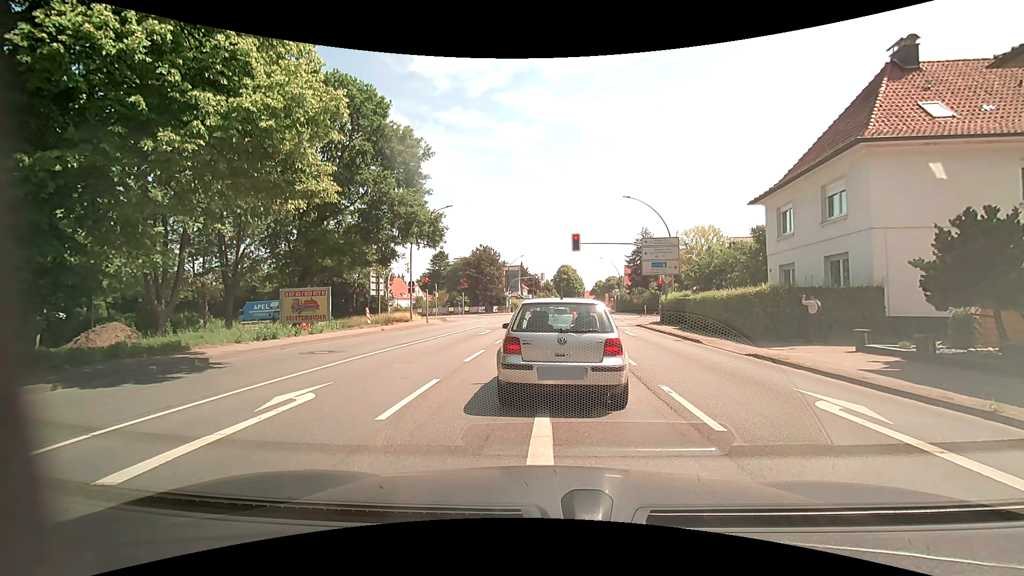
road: primary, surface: asphalt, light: Day
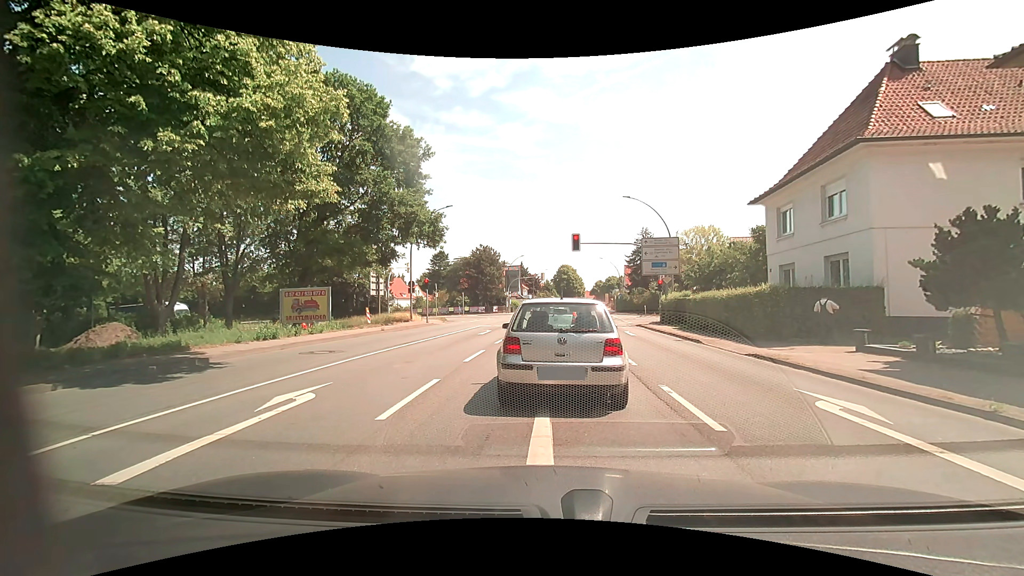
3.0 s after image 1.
(0.0, 0.0) m; 0°
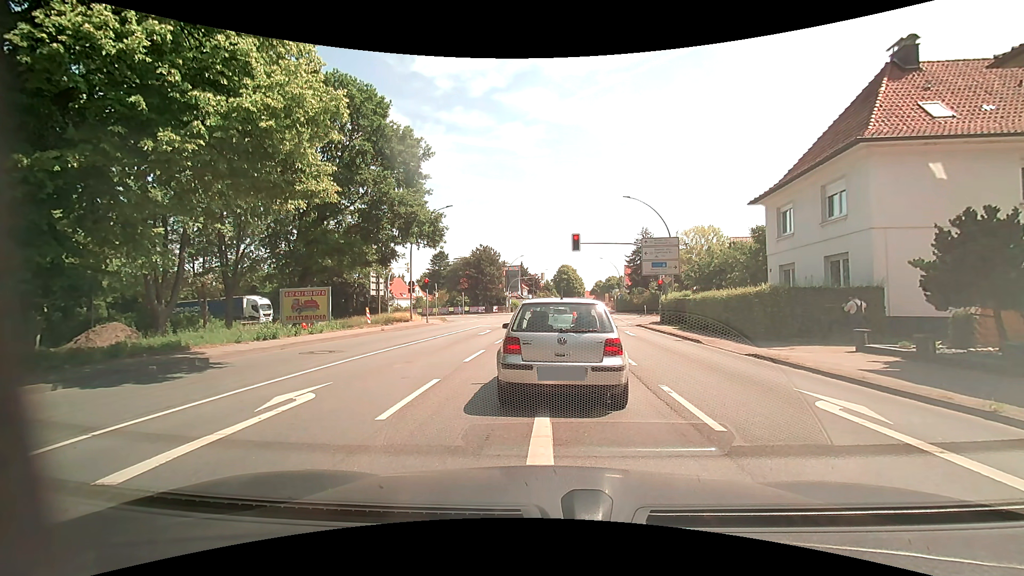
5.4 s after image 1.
(0.0, 0.0) m; 0°
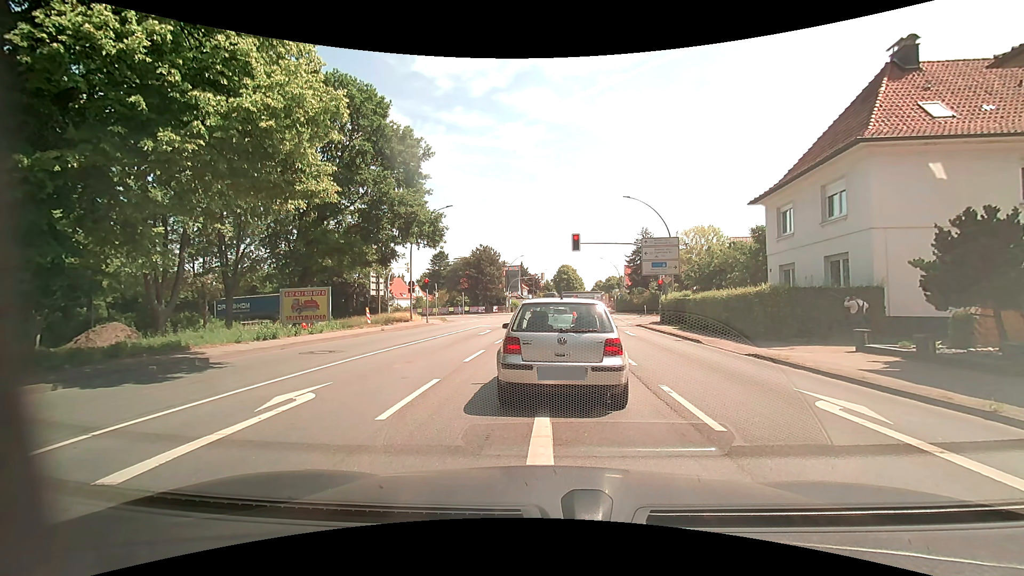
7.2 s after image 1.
(0.0, 0.0) m; 0°
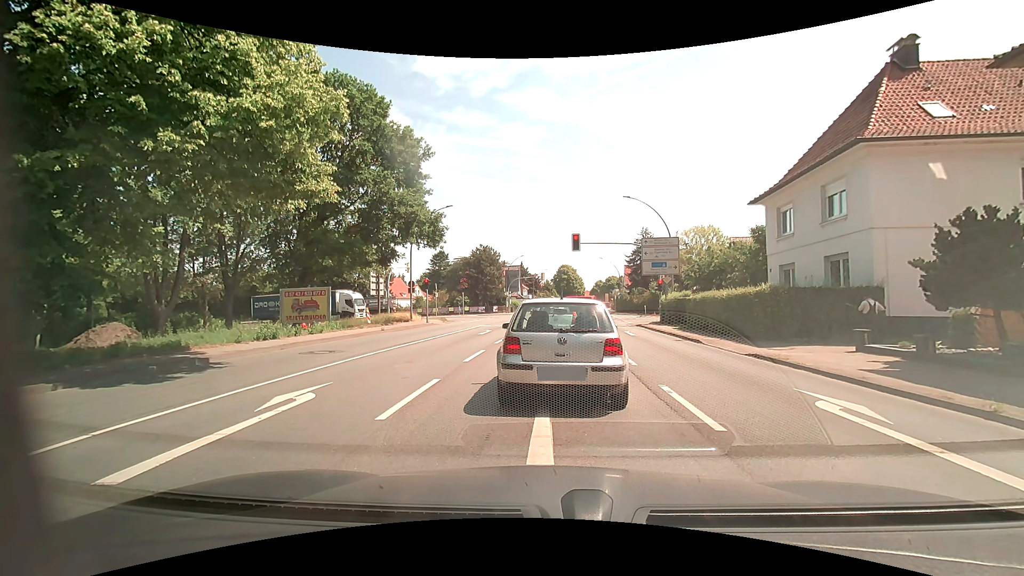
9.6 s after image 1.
(0.0, 0.0) m; 0°
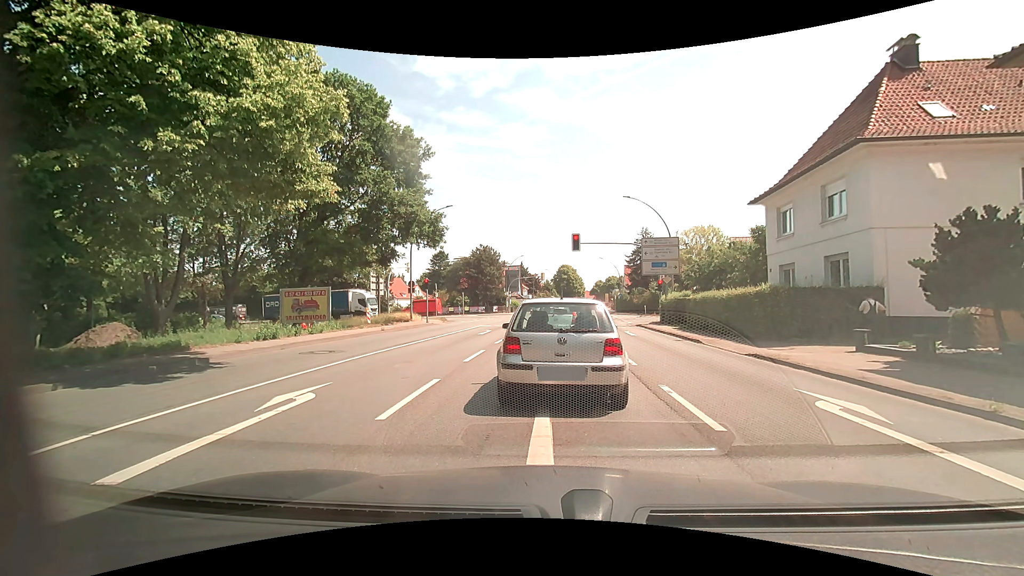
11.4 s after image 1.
(0.0, 0.0) m; 0°
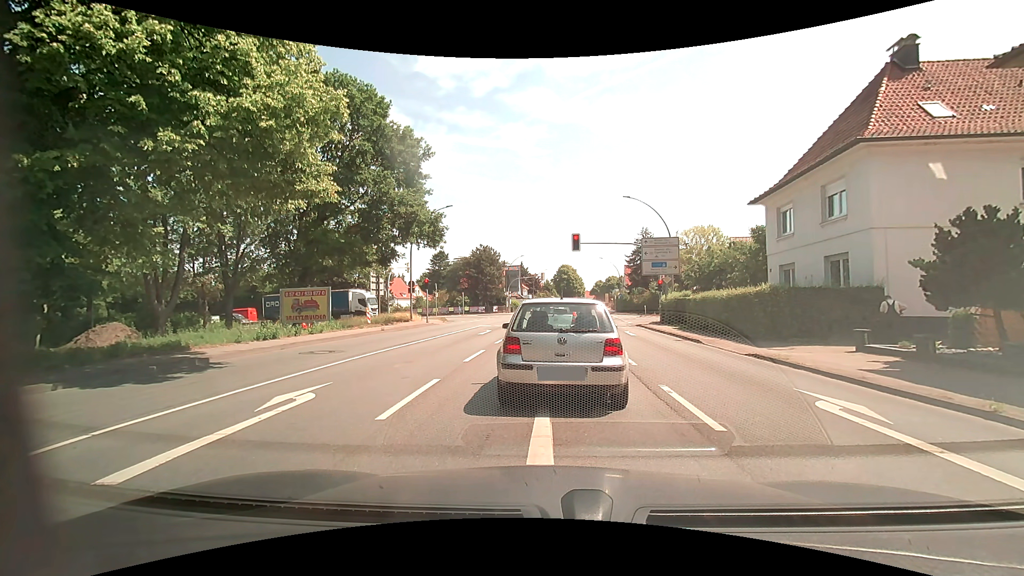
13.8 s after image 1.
(0.0, 0.0) m; 0°
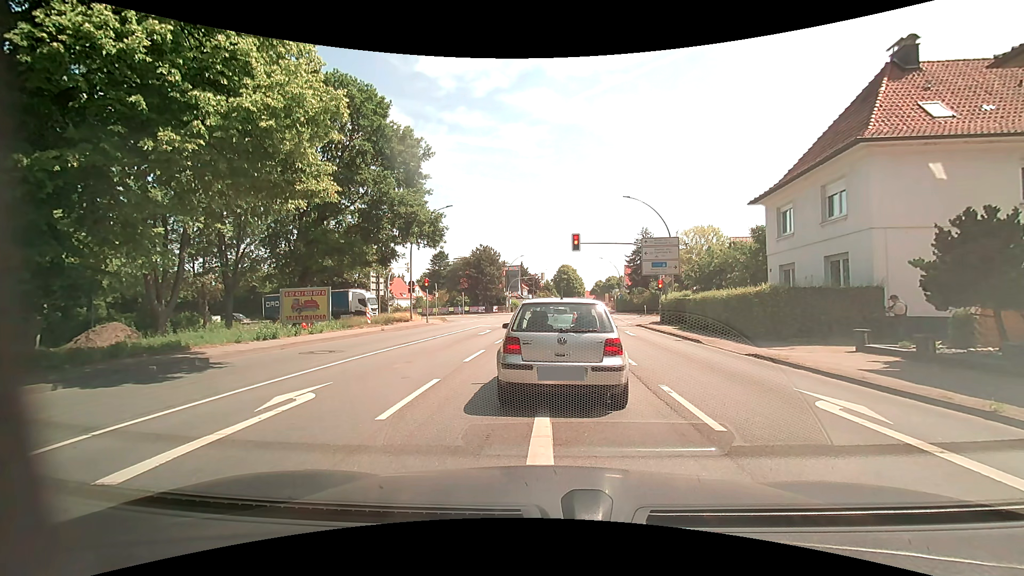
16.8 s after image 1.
(0.0, 0.0) m; 0°
